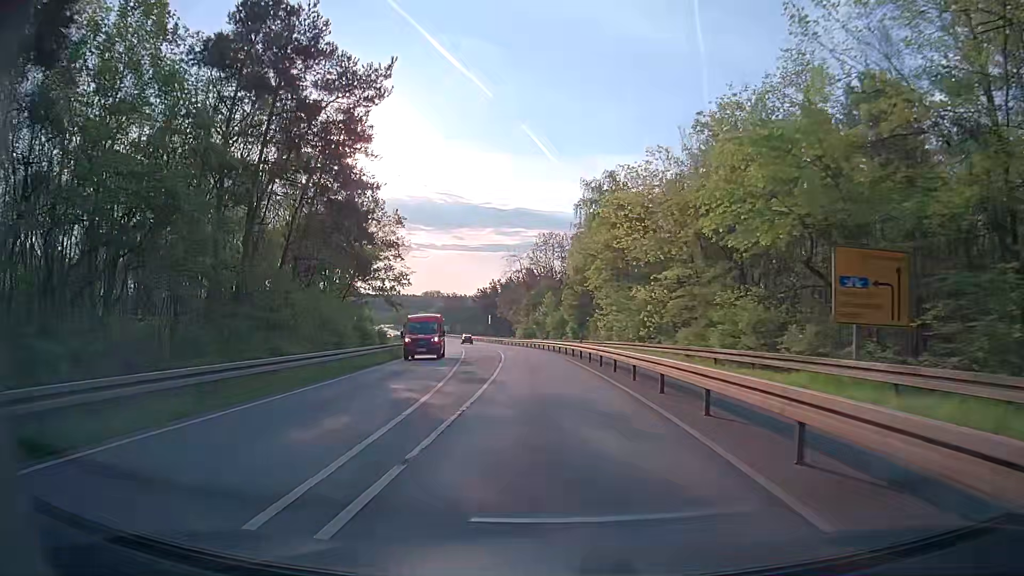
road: secondary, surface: asphalt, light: Day
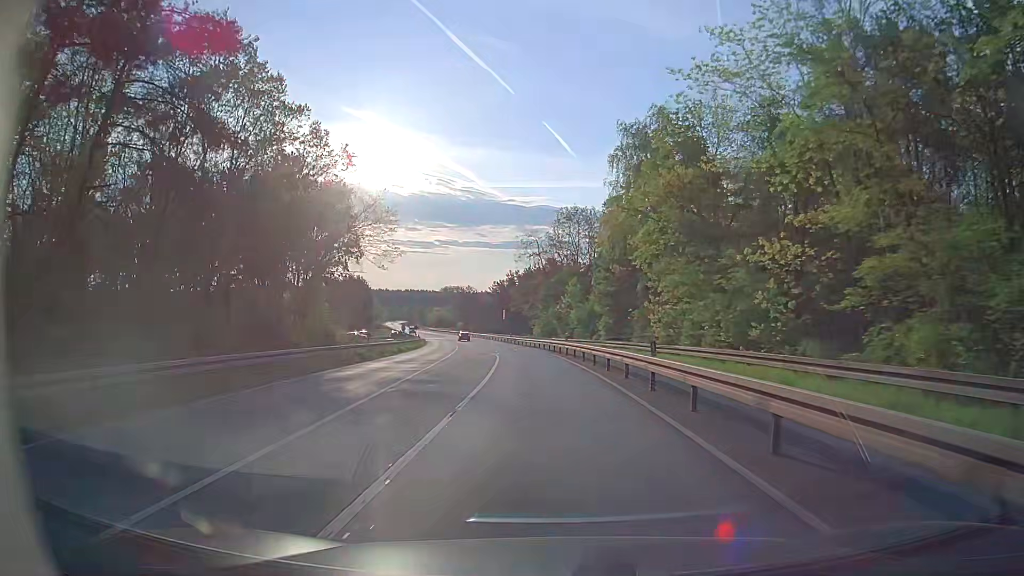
(-0.2, +19.3) m; -2°
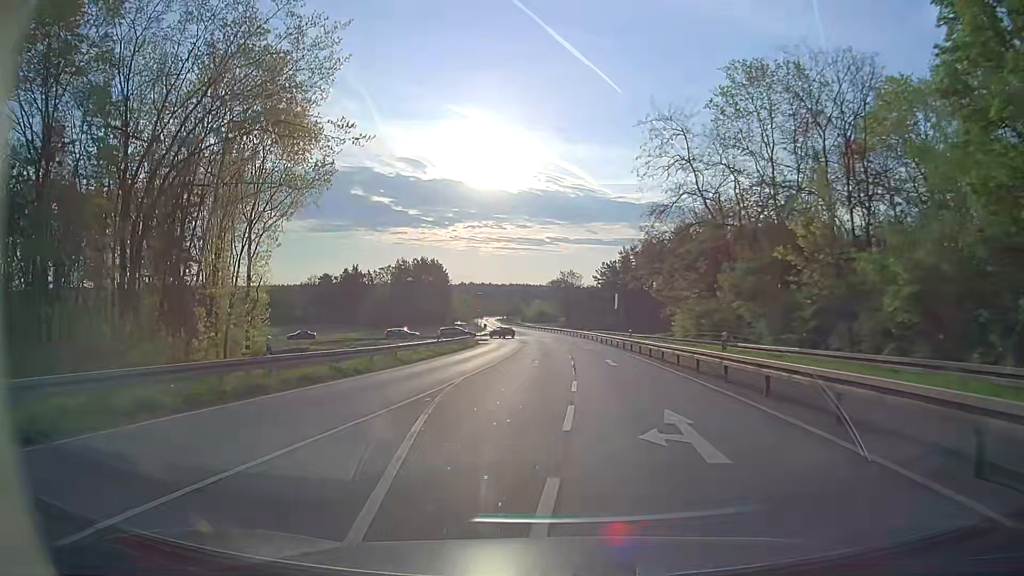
(-3.1, +45.2) m; -9°
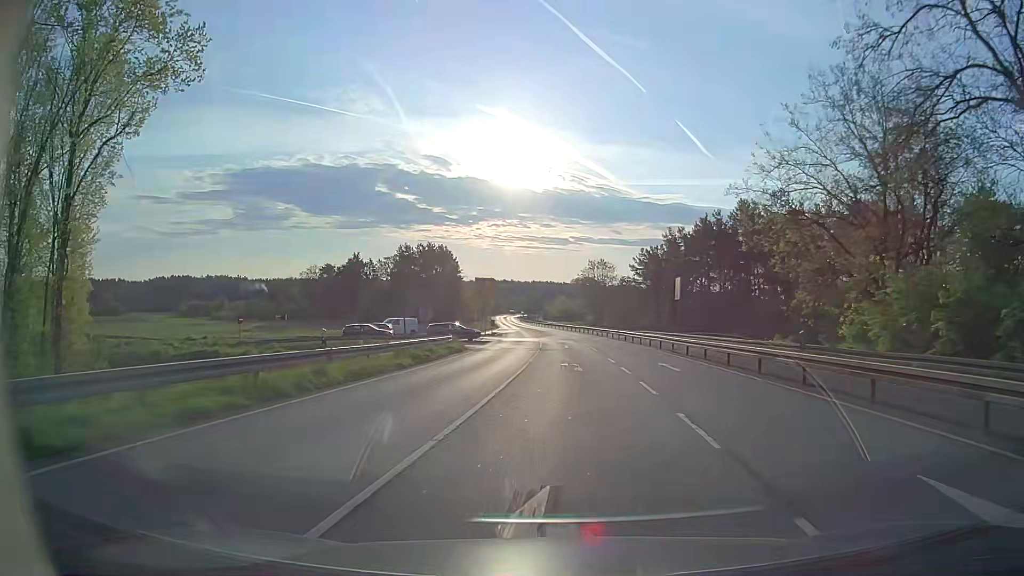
(-0.8, +25.5) m; -2°
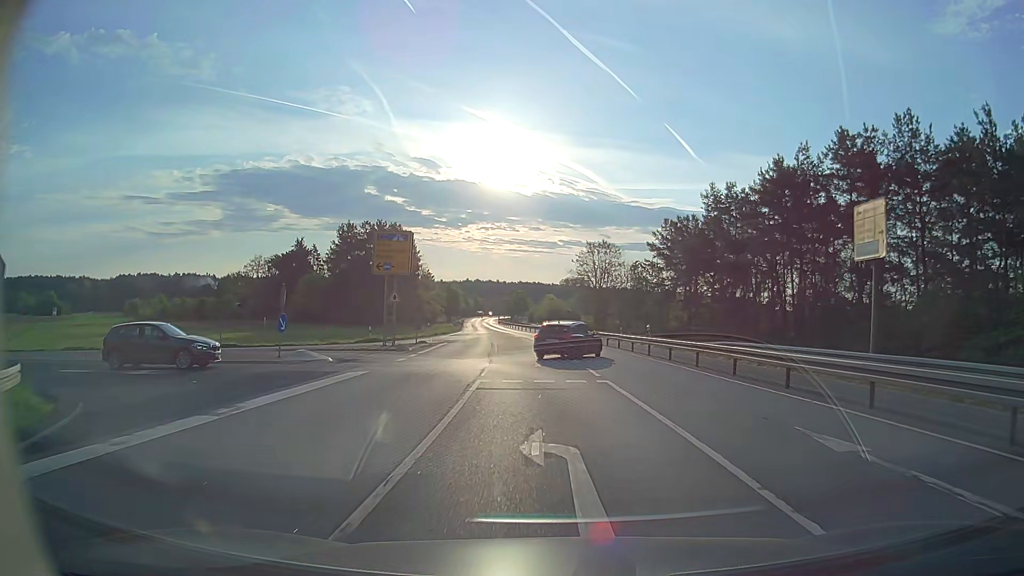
(+0.3, +36.4) m; +1°
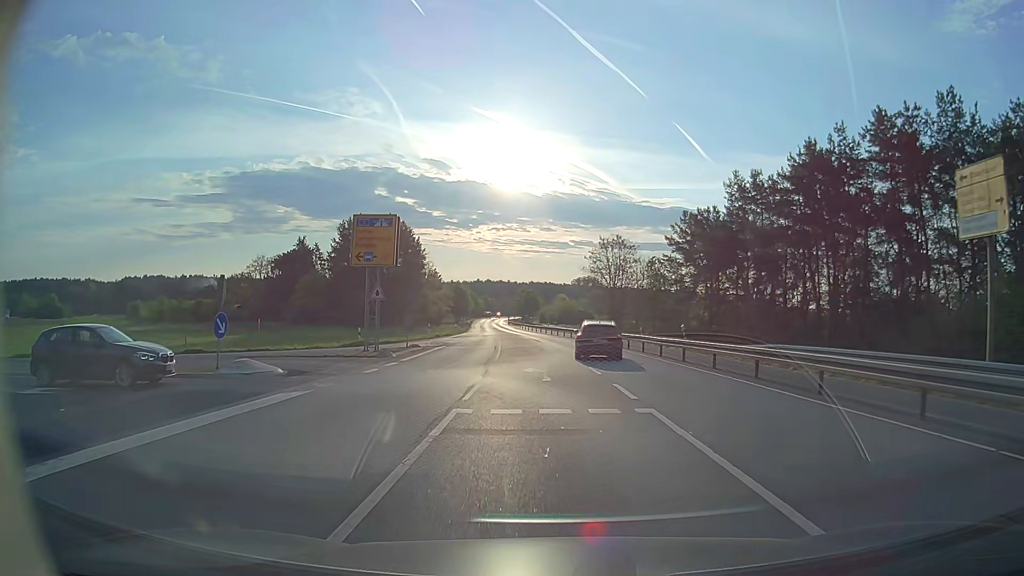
(0.0, +5.5) m; 0°
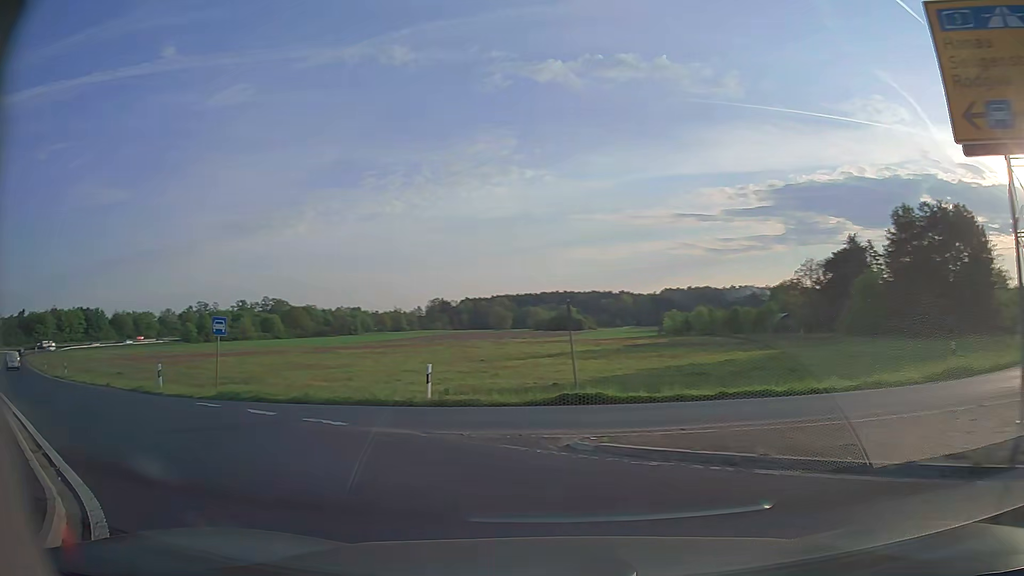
(-5.9, +19.9) m; -48°
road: trunk_link
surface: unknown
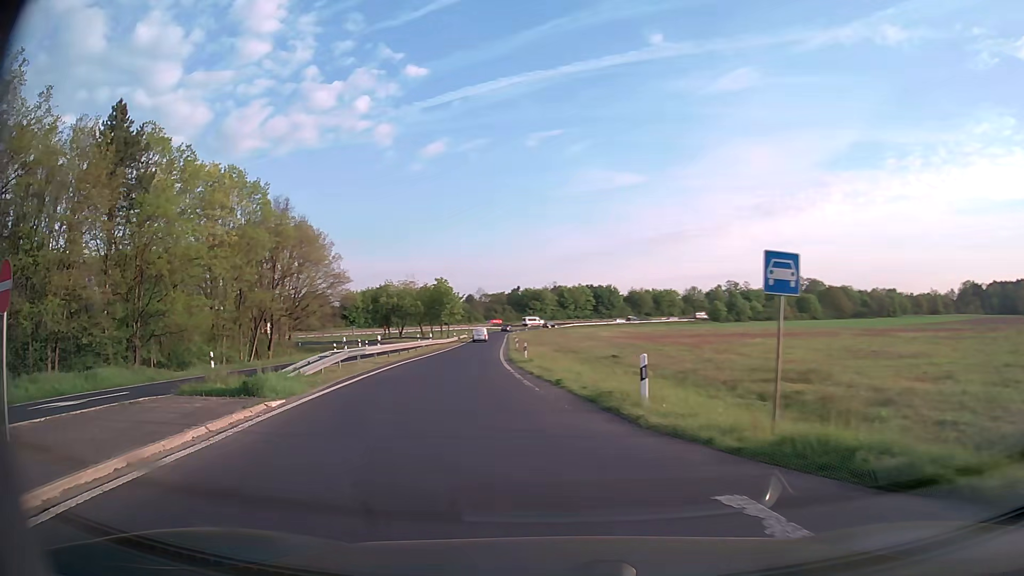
(-5.5, +11.9) m; -45°
(-1, +10) (-3, +20) (-4, +30) (-5, +40) (-6, +50) (-7, +60) (-8, +69) (-9, +79) (-10, +89) (-11, +99) m
